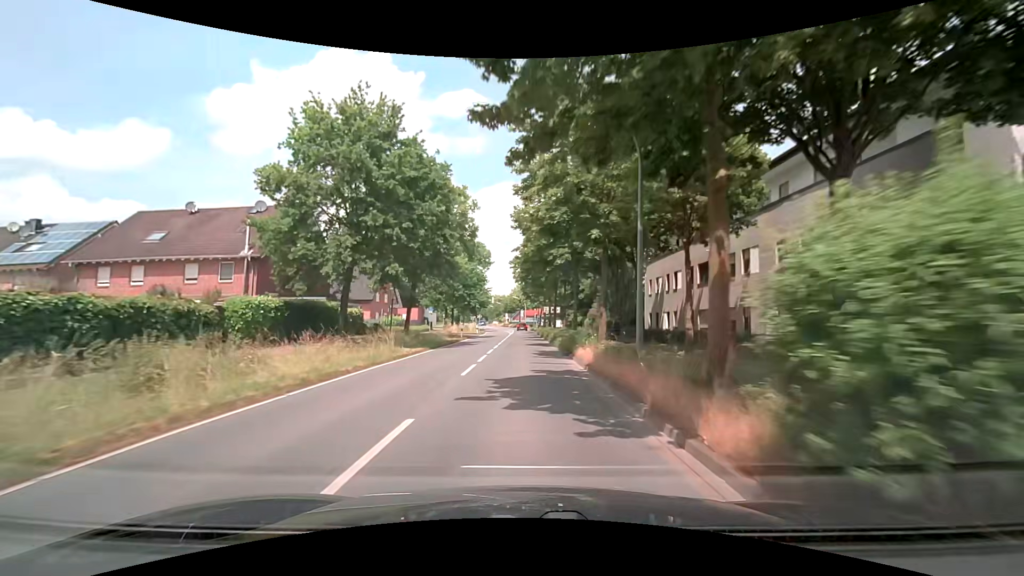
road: secondary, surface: asphalt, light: Day
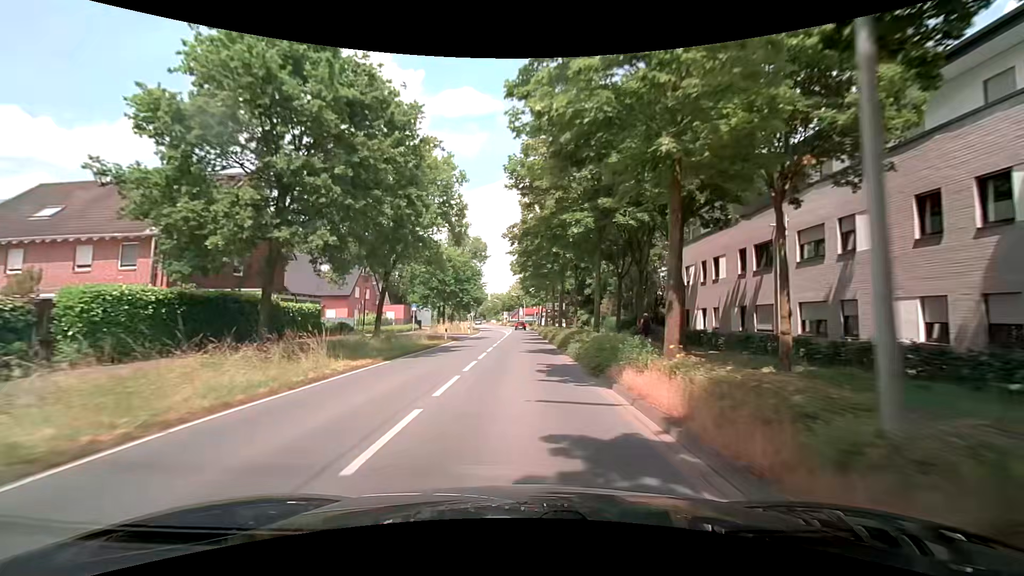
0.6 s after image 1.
(-0.1, +8.1) m; -1°
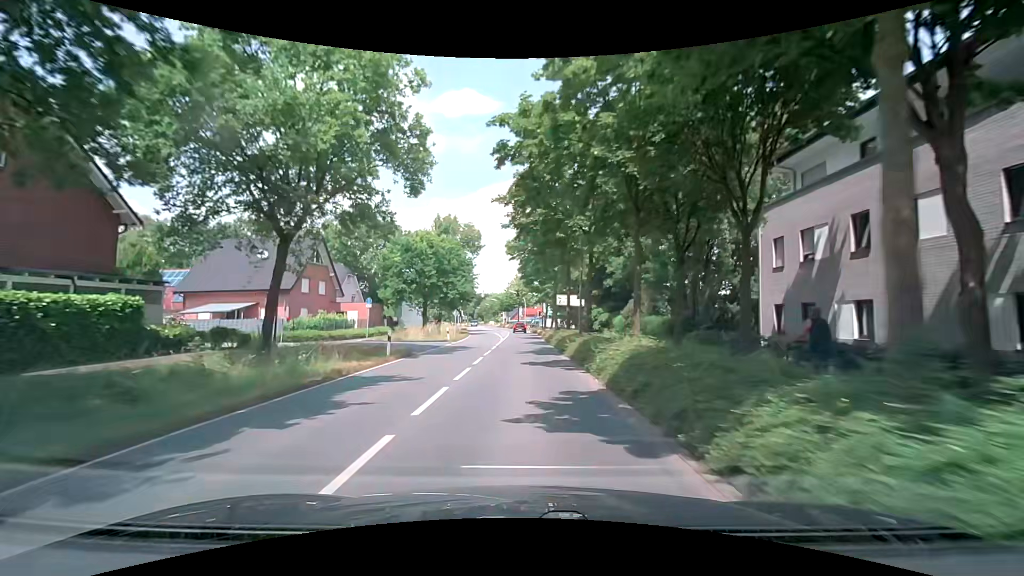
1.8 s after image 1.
(0.0, +14.7) m; 0°
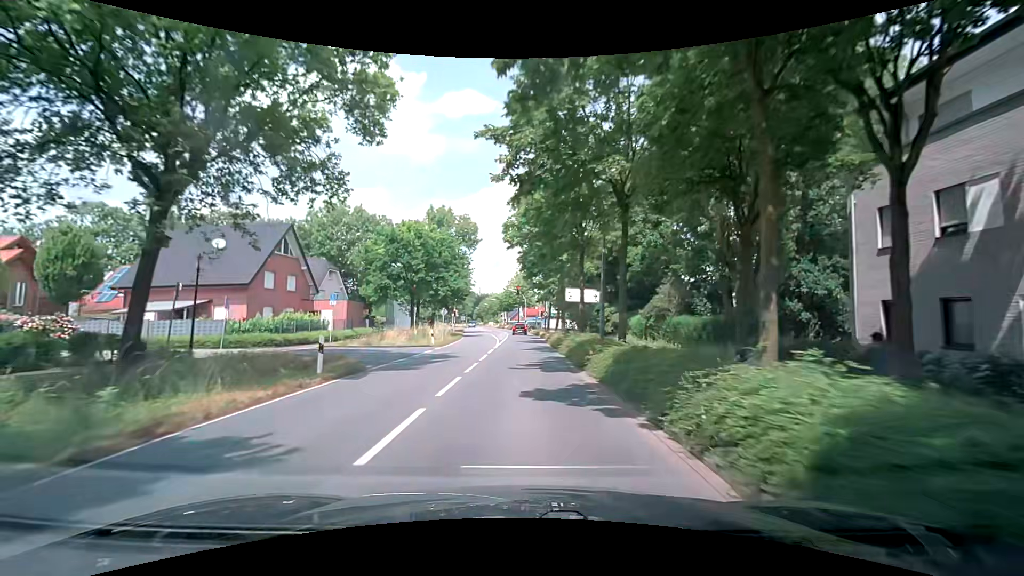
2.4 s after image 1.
(0.0, +6.7) m; +1°
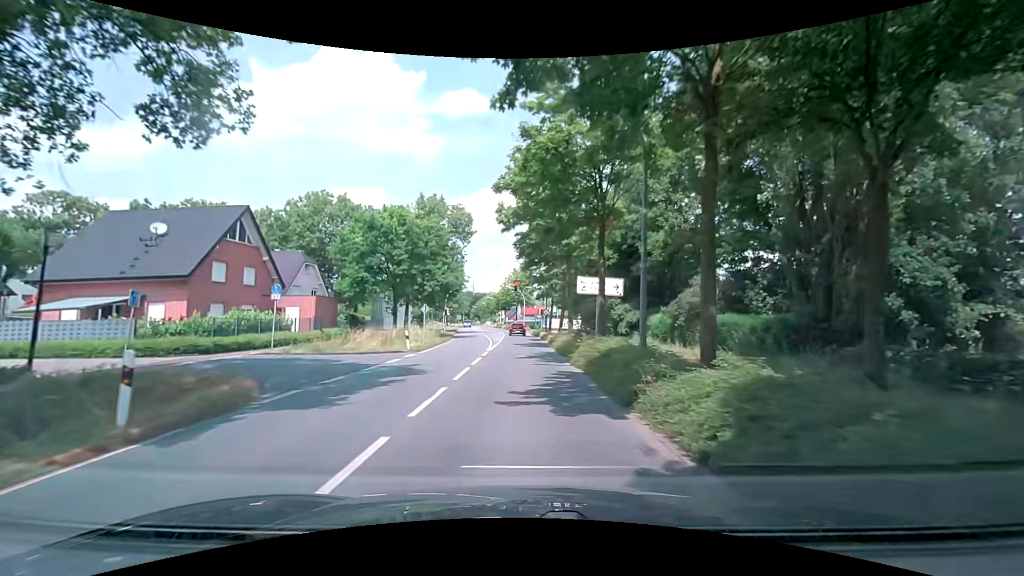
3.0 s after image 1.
(-0.1, +6.4) m; -1°
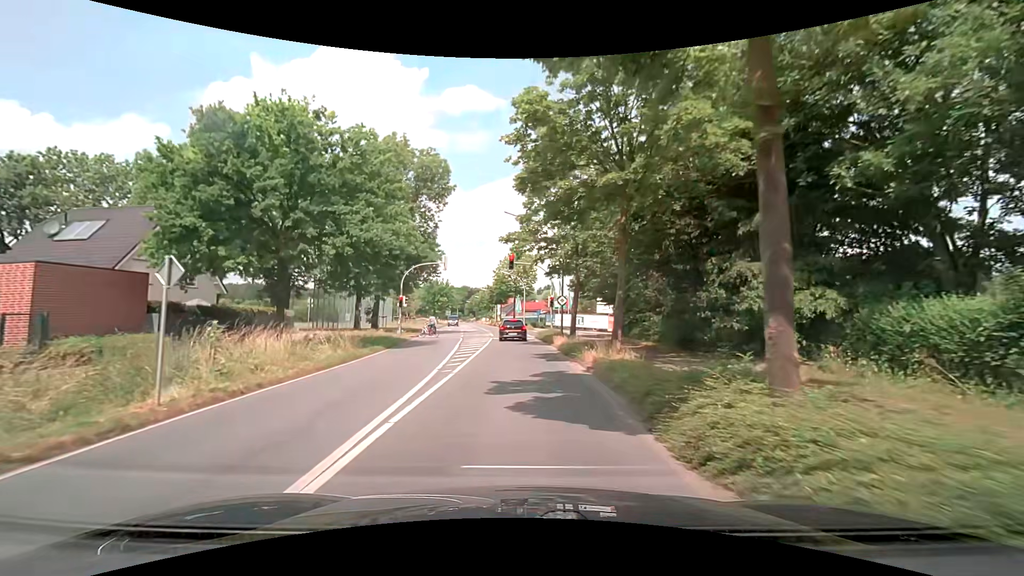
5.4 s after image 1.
(+0.3, +21.9) m; +1°
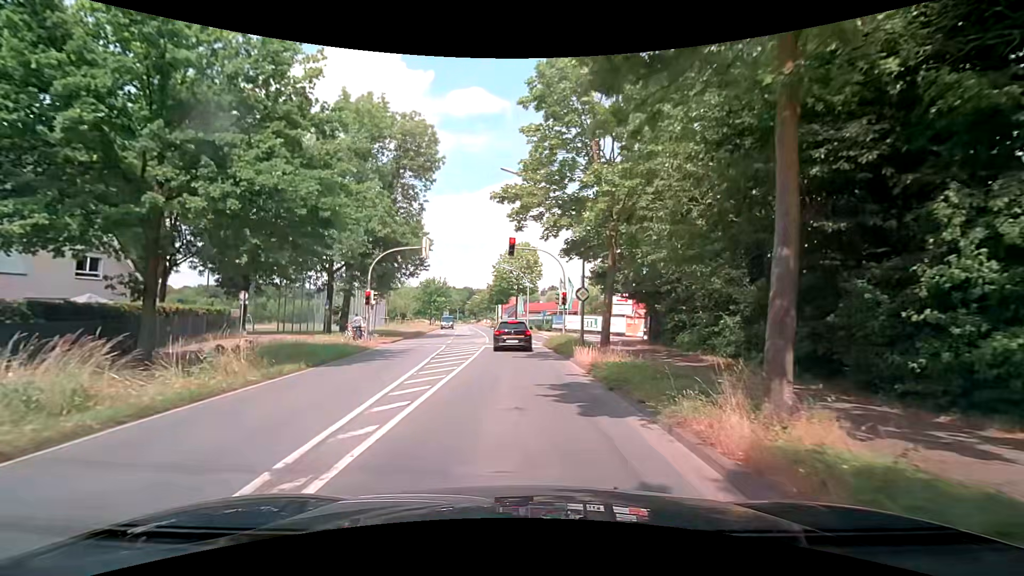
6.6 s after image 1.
(0.0, +8.8) m; 0°
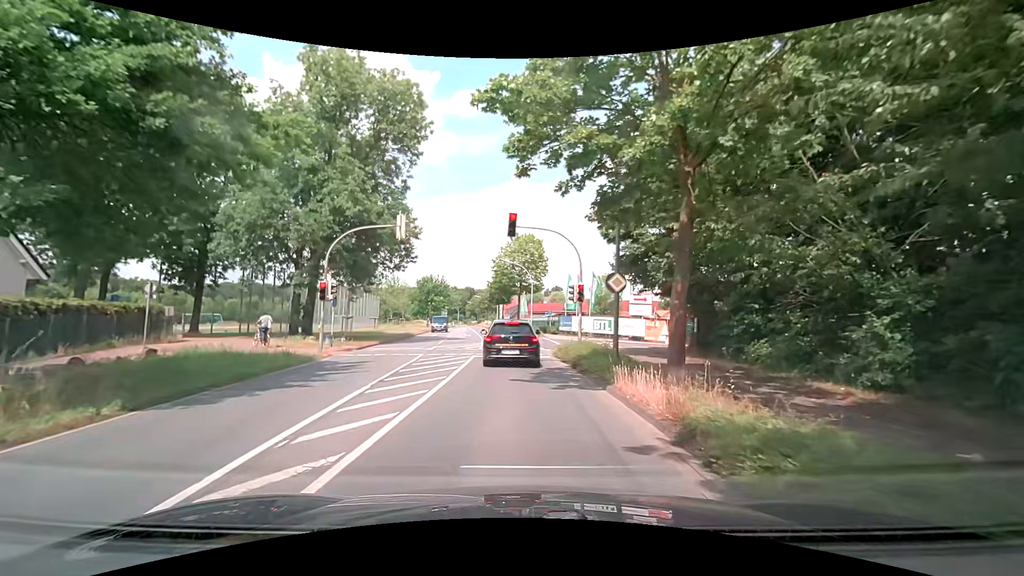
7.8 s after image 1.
(0.0, +6.9) m; +1°
